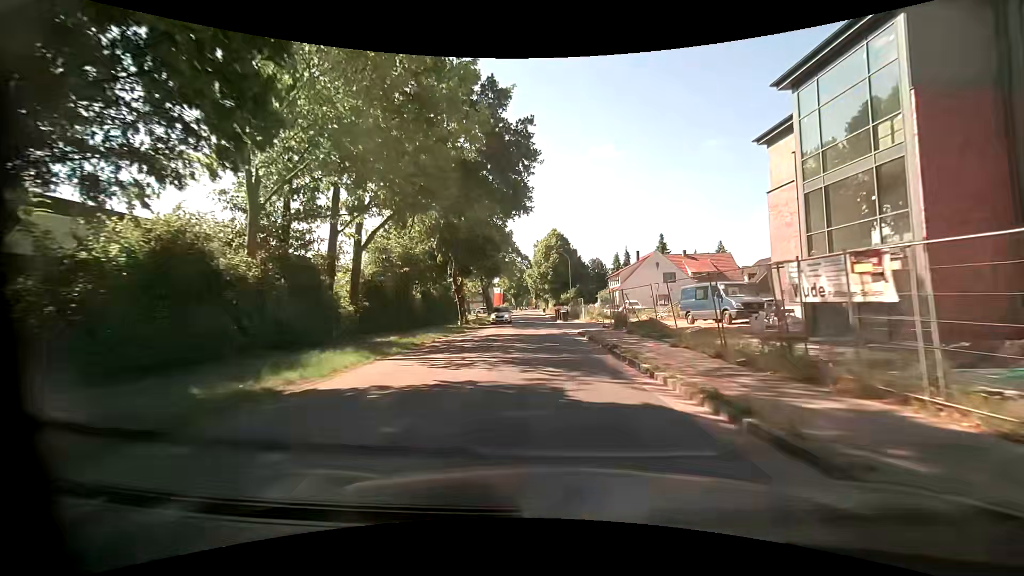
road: unclassified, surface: asphalt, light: Day
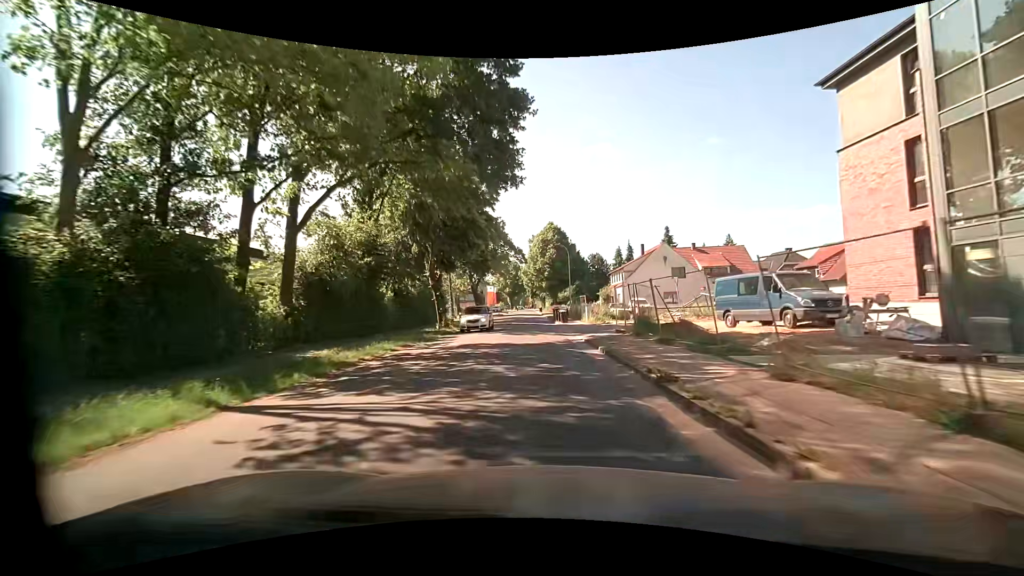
(+0.1, +7.0) m; +1°
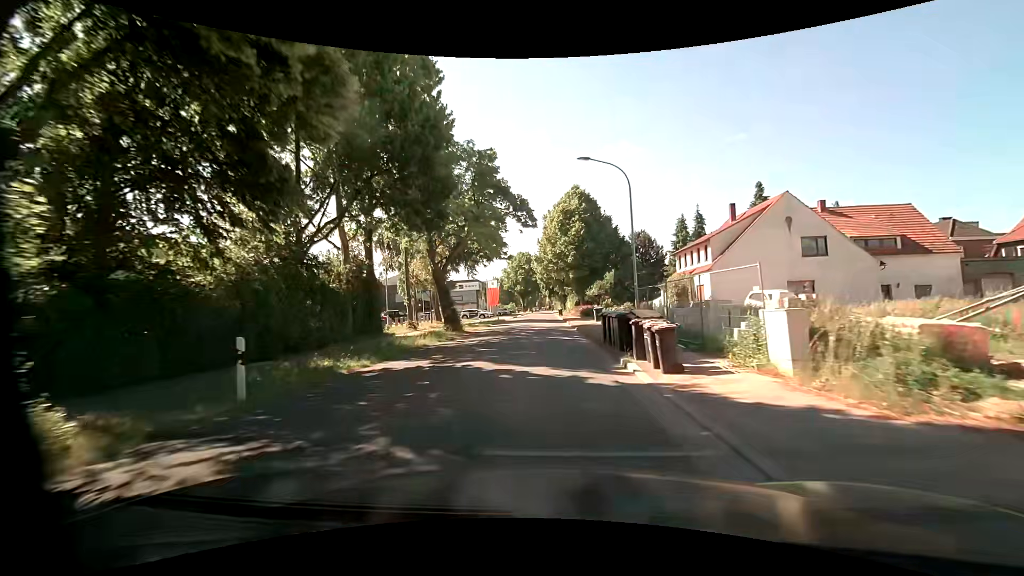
(-0.5, +28.6) m; -2°
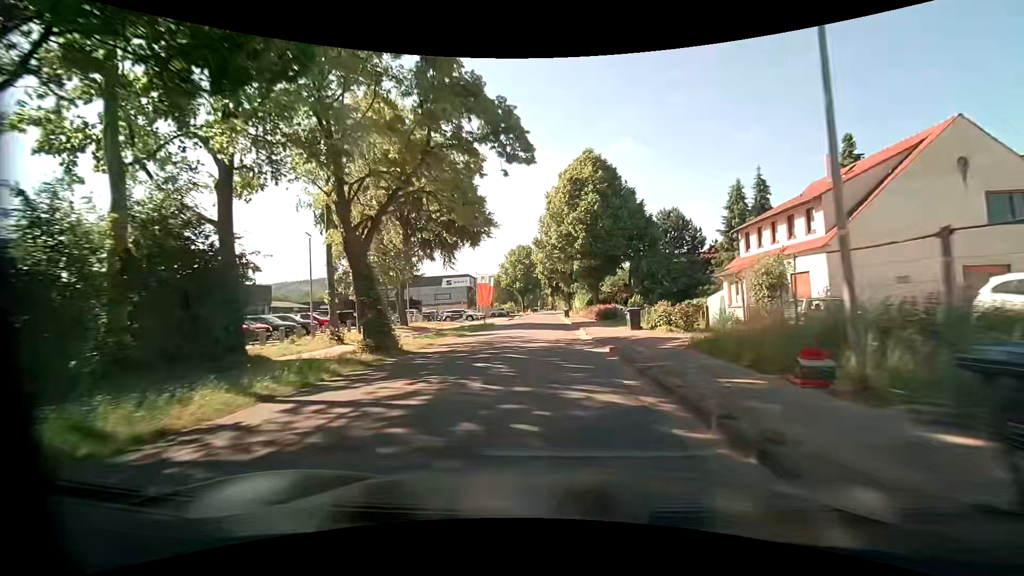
(0.0, +14.6) m; 0°
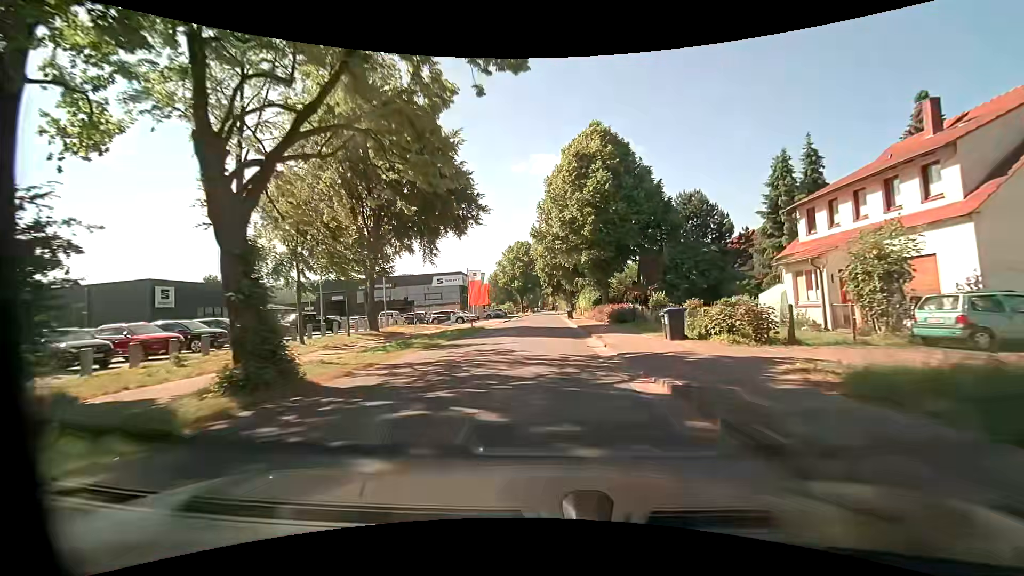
(0.0, +7.4) m; 0°
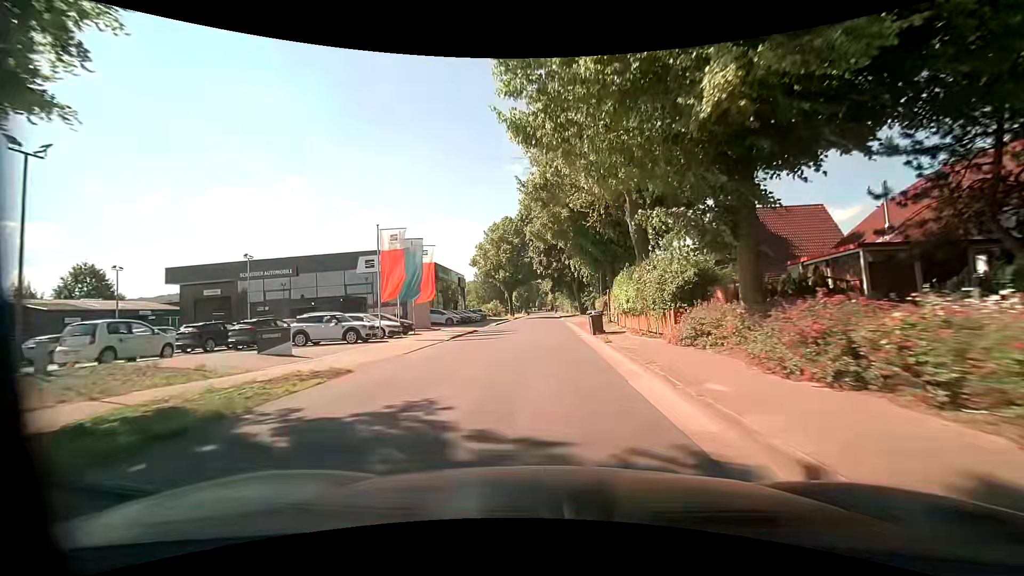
(+0.1, +29.9) m; +1°
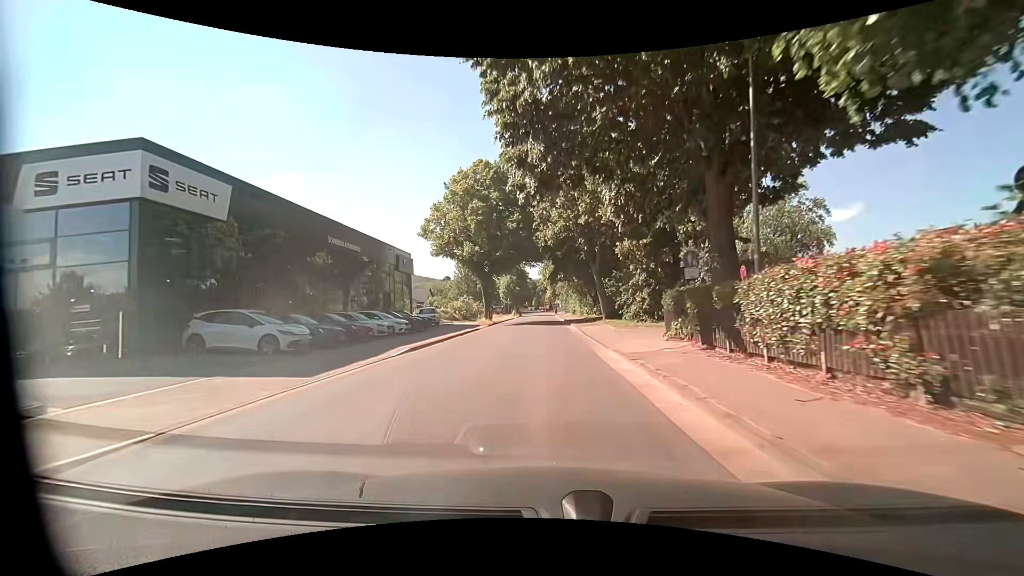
(-0.1, +30.6) m; +1°
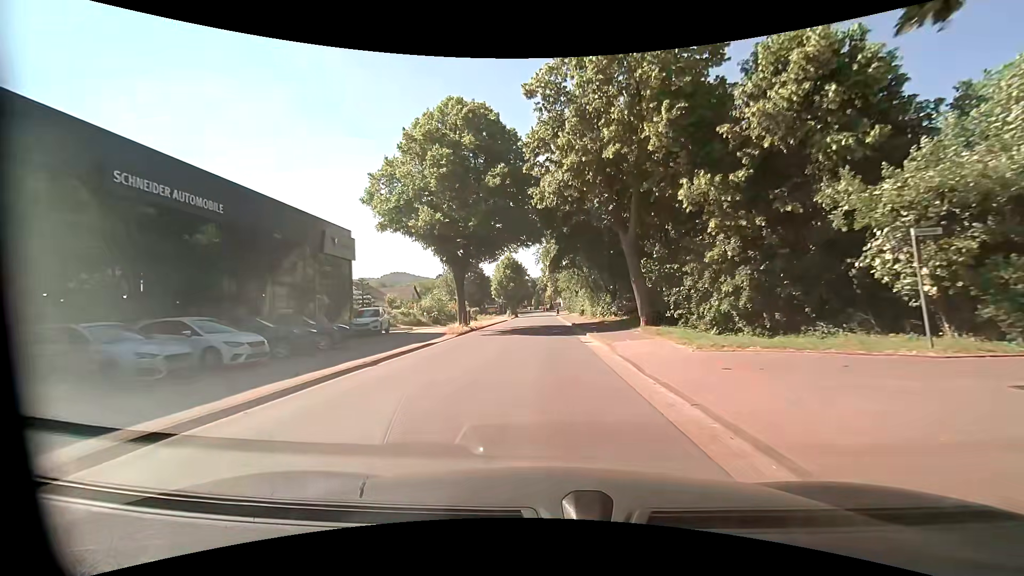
(-0.2, +15.1) m; 0°
(0, +10) (0, +20) (0, +30) (0, +40) (0, +50) (0, +60) (-1, +70) (-1, +80) (-1, +90) (-1, +100) m
